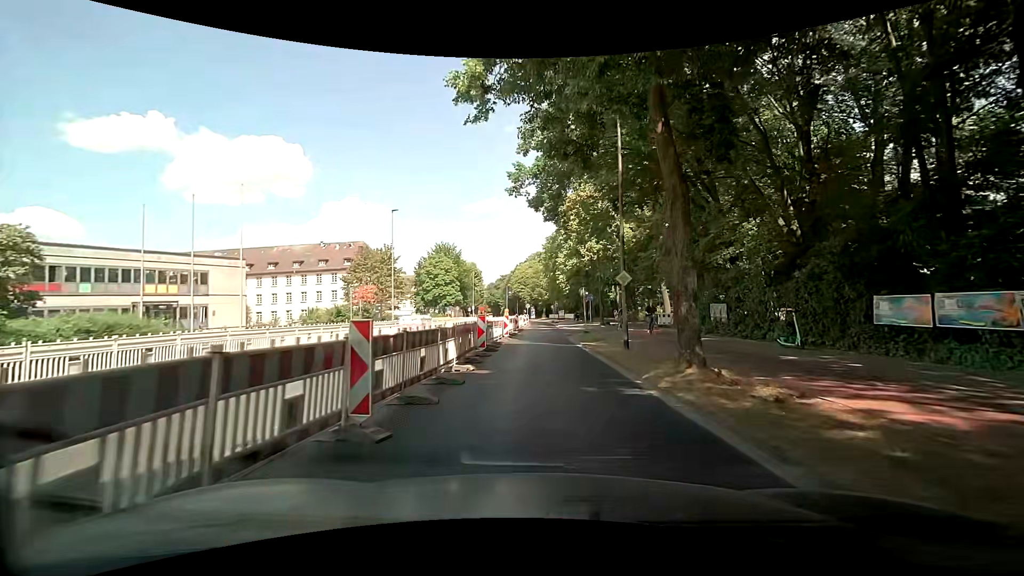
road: secondary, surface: asphalt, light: Day
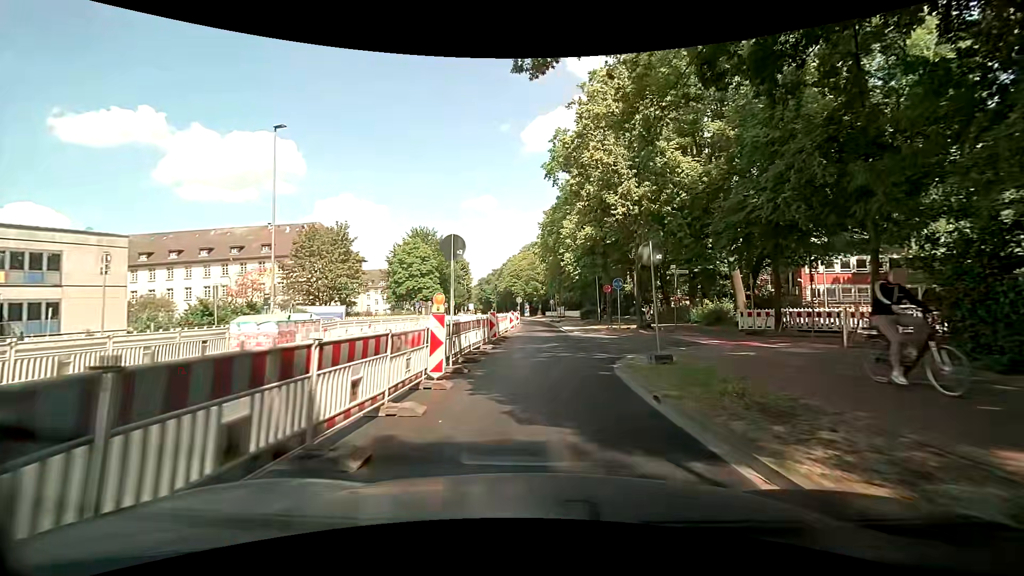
(0.0, +18.3) m; -1°
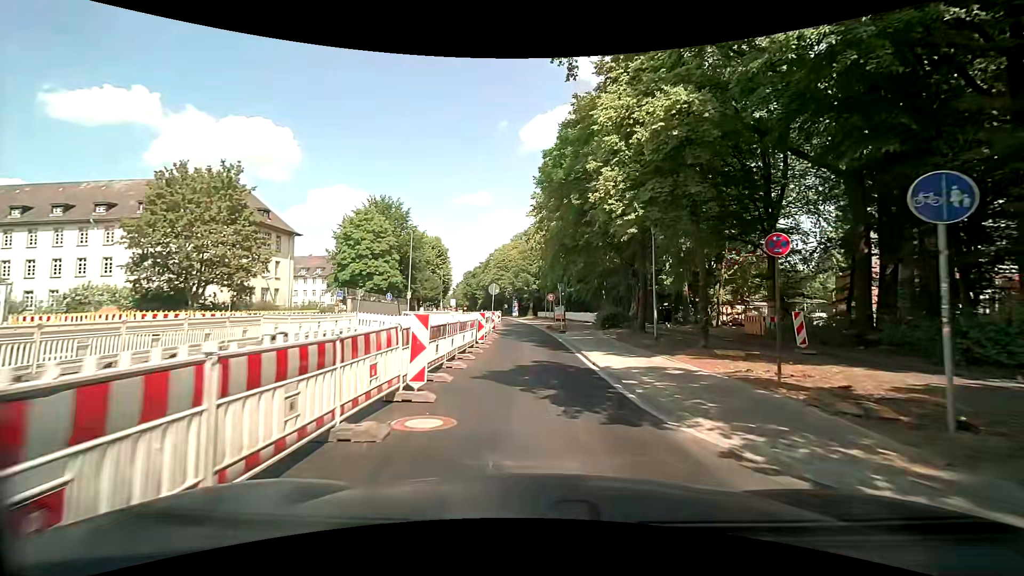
(+0.8, +23.2) m; +3°
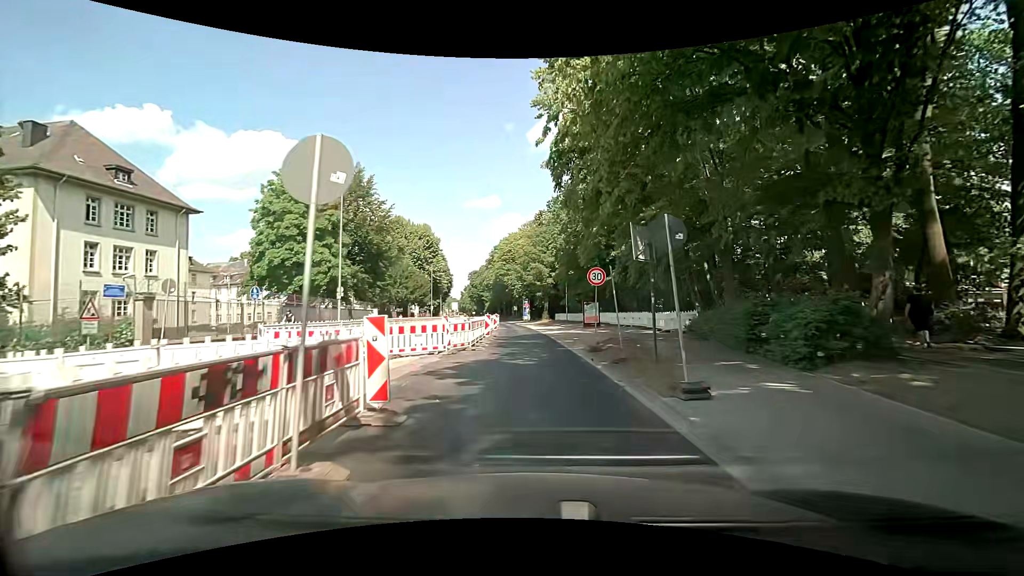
(-0.4, +23.4) m; -2°
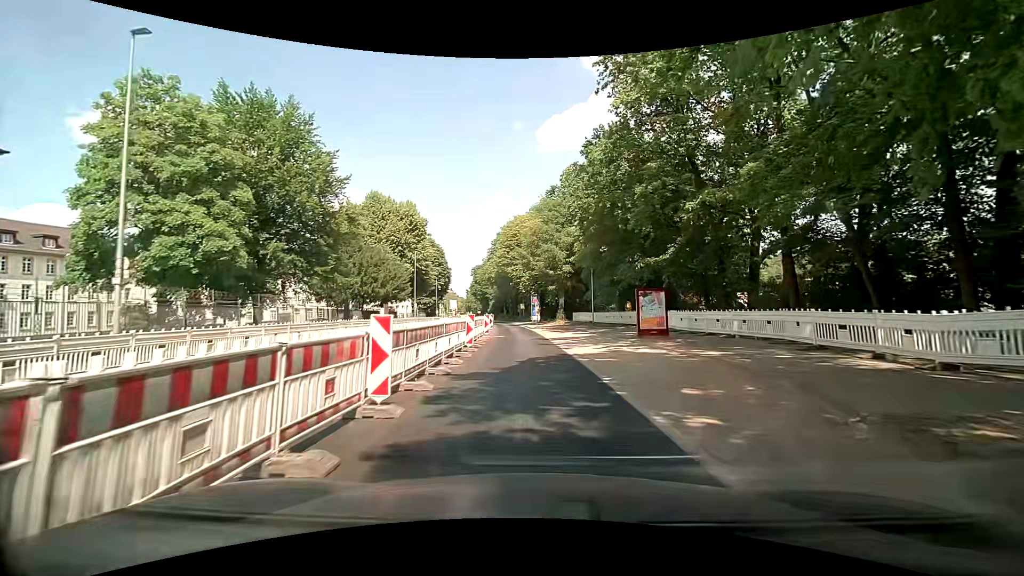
(-0.3, +18.5) m; -2°
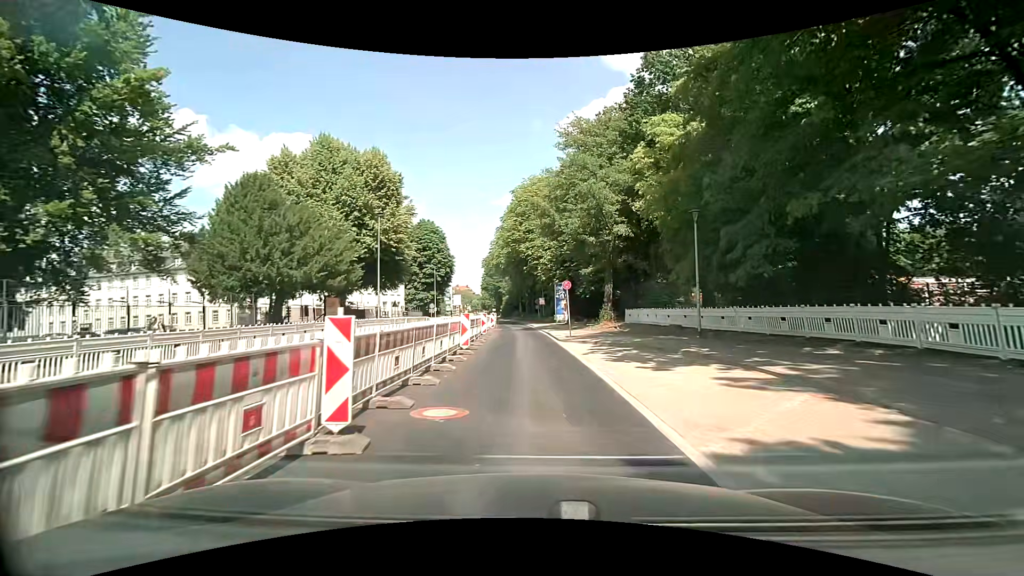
(-0.3, +23.6) m; -2°
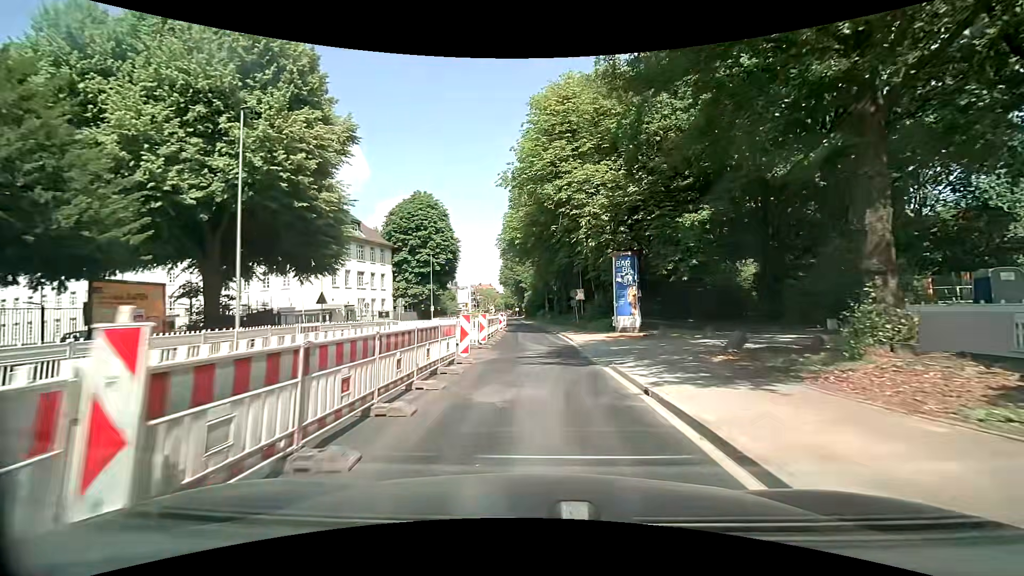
(-0.5, +24.7) m; -3°
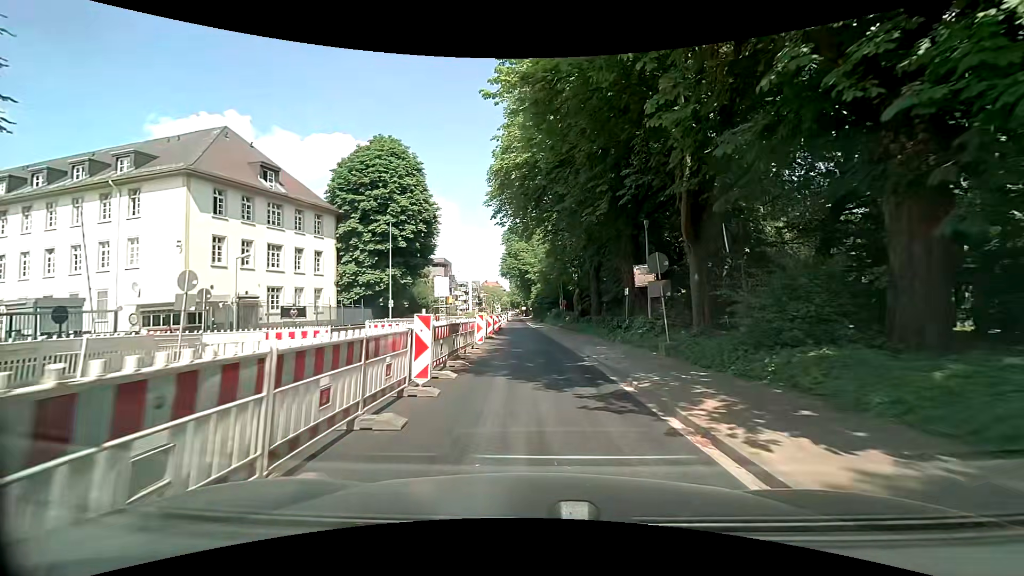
(-0.1, +24.0) m; -2°
(0, +10) (0, +20) (0, +30) (0, +40) (0, +50) (0, +60) (0, +70) (0, +80) (0, +90) (0, +100) m
